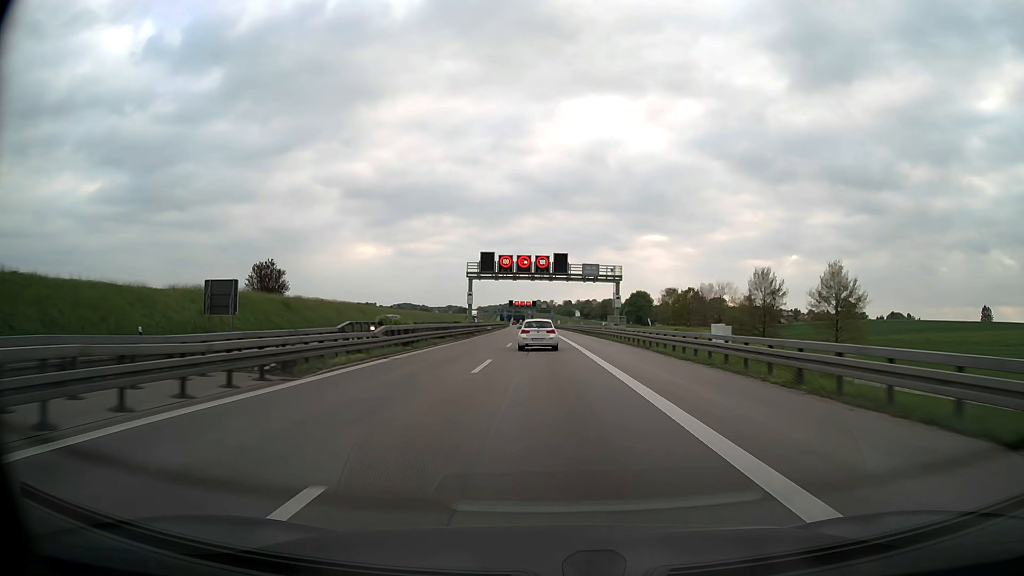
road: motorway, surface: asphalt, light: Day
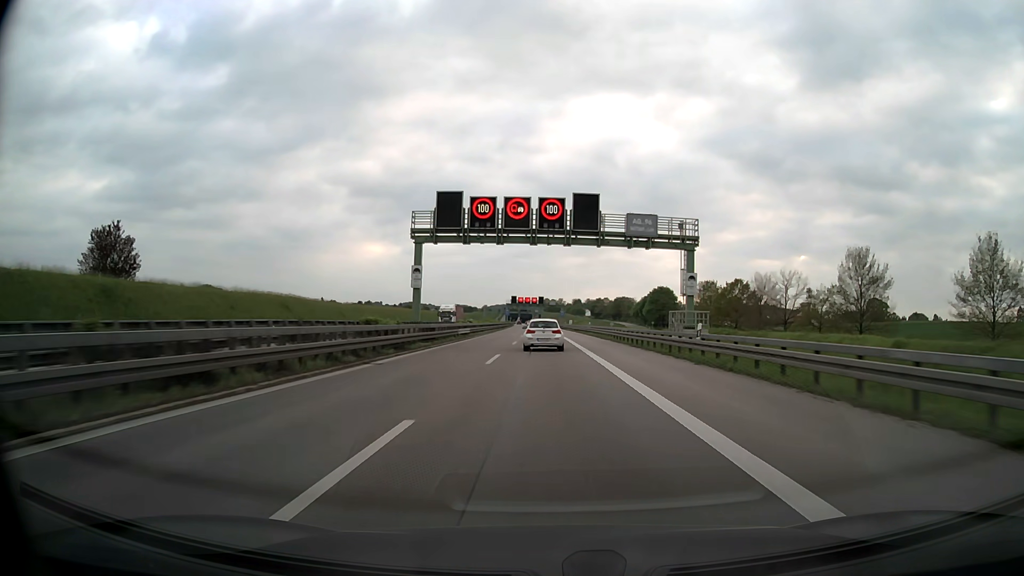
(-0.3, +32.8) m; -1°
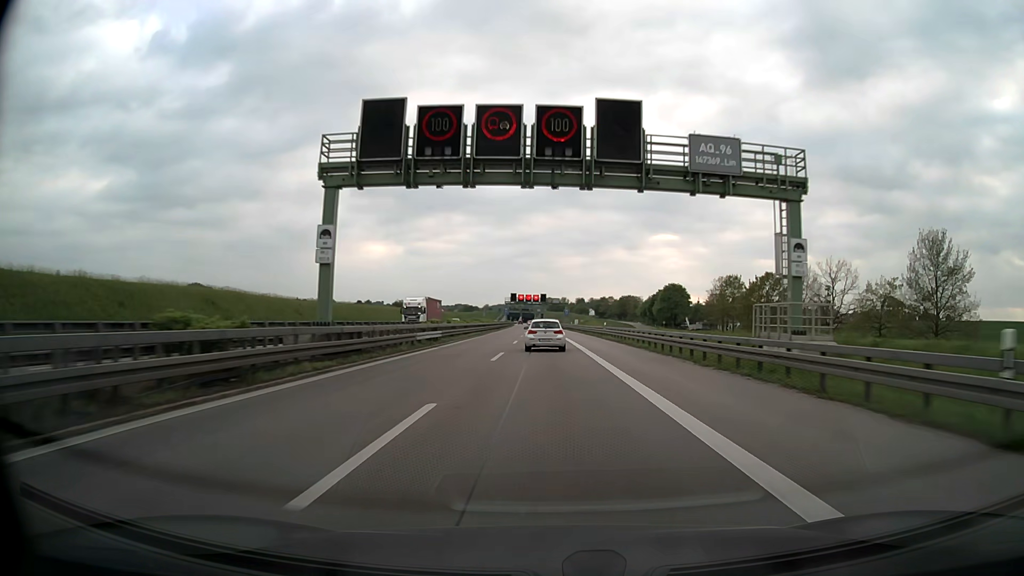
(0.0, +16.4) m; 0°
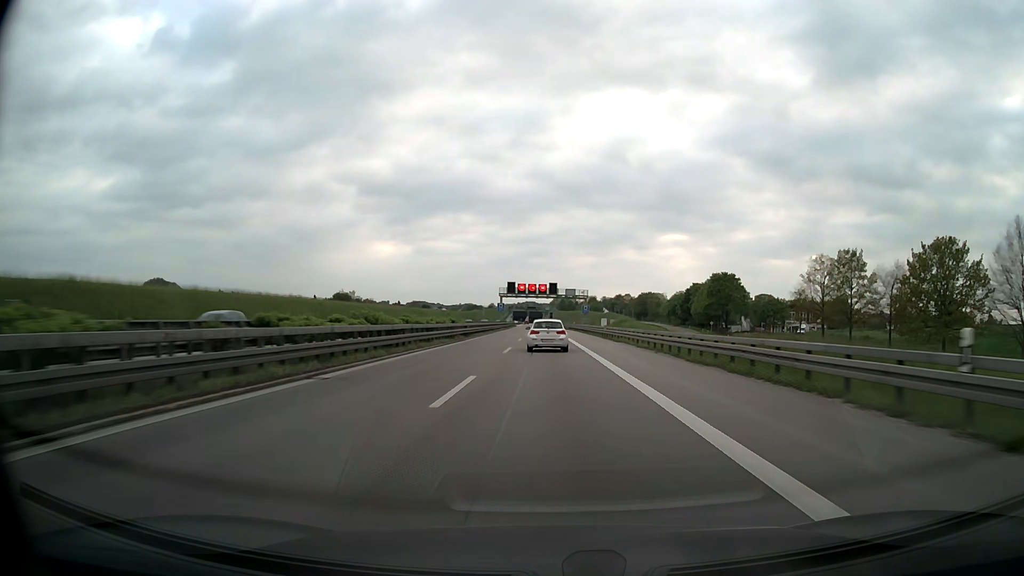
(-0.3, +49.1) m; -1°
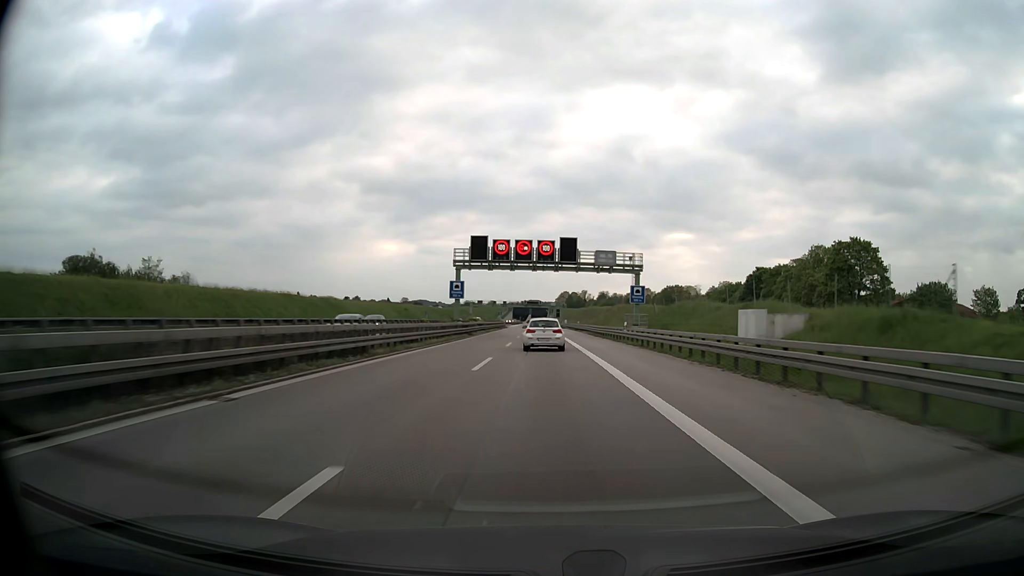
(-0.2, +65.2) m; 0°
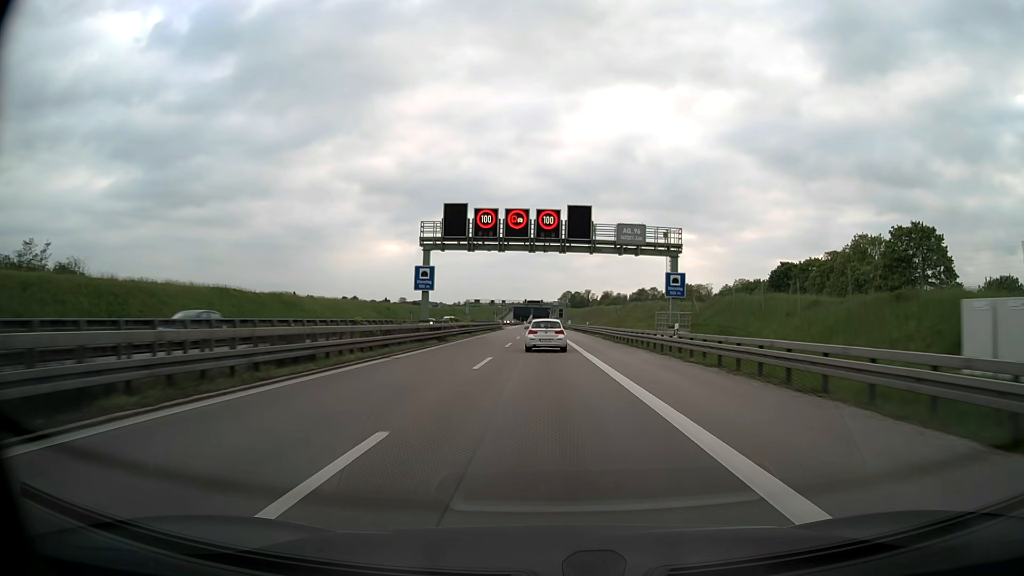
(0.0, +16.3) m; 0°
